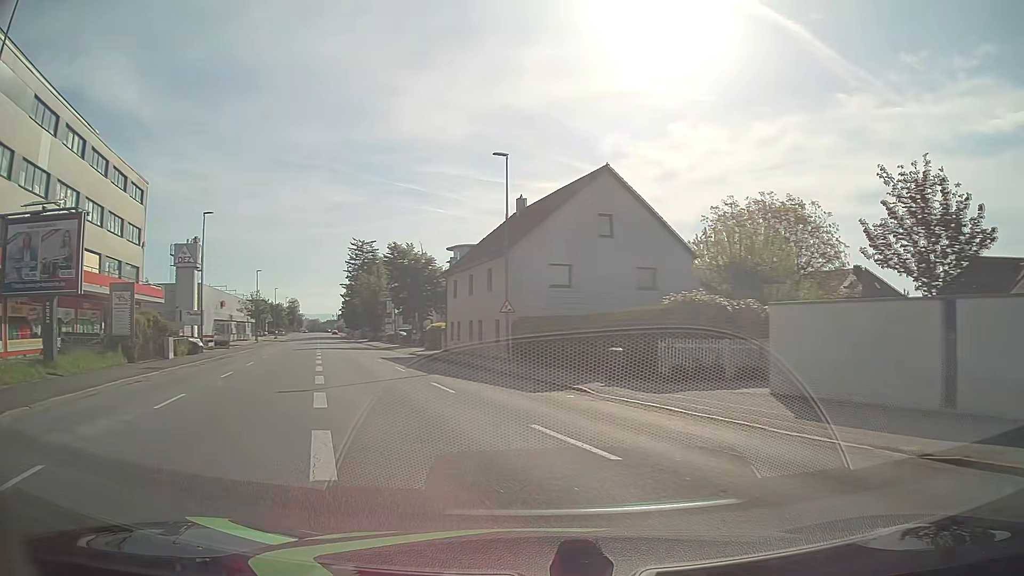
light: Day
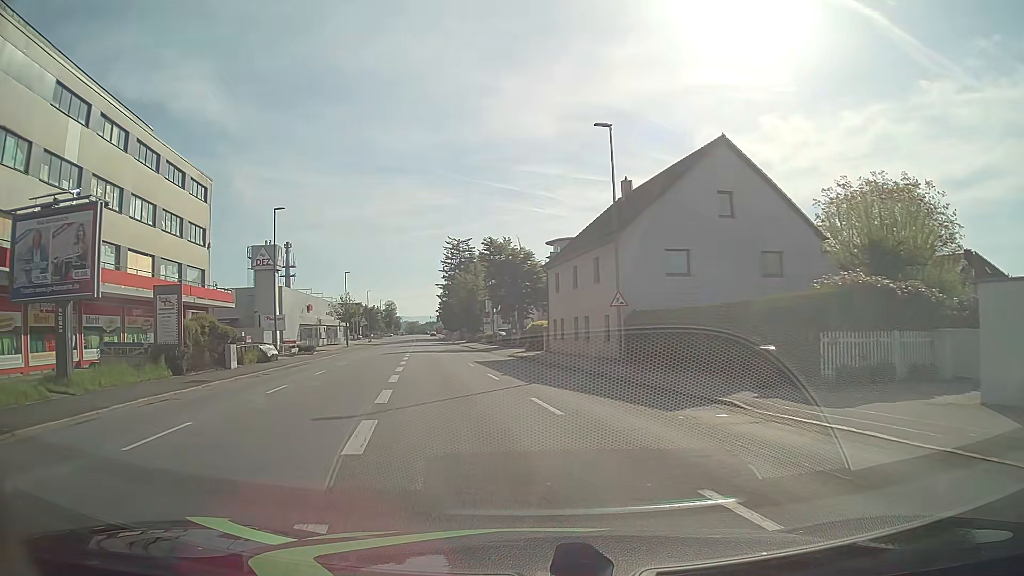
(-0.3, +4.7) m; -8°
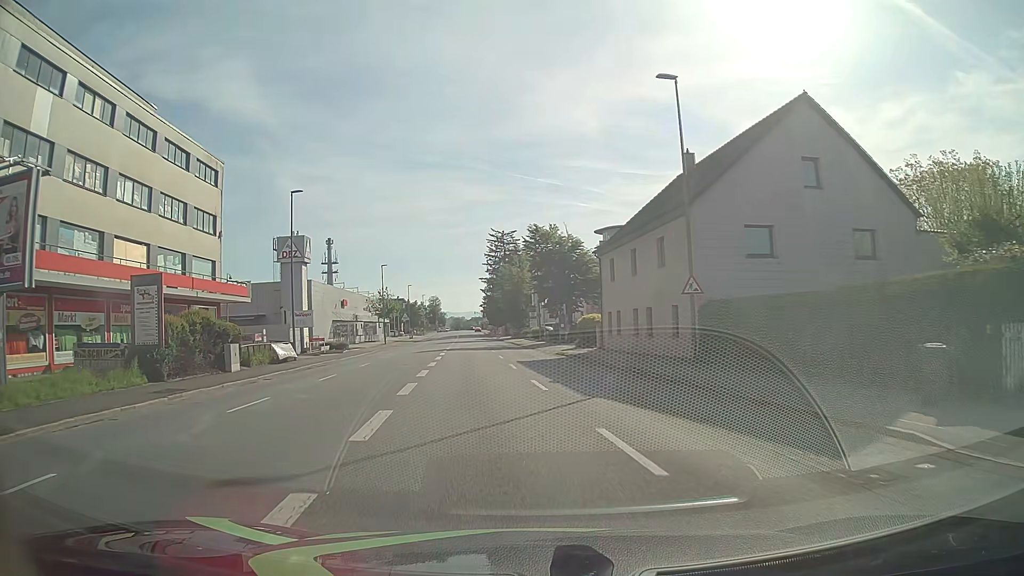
(-0.2, +5.3) m; -4°
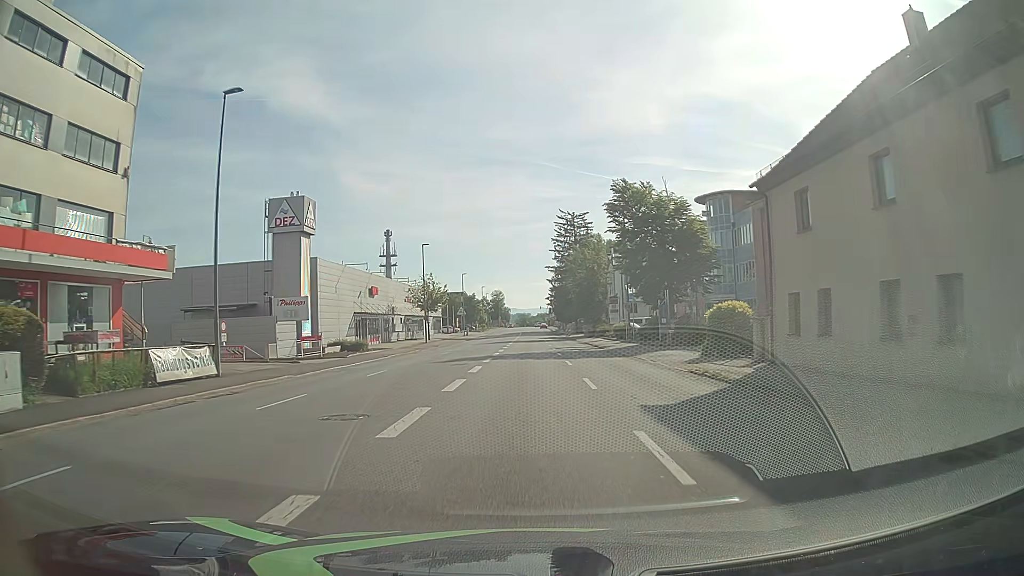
(-1.2, +18.6) m; -5°
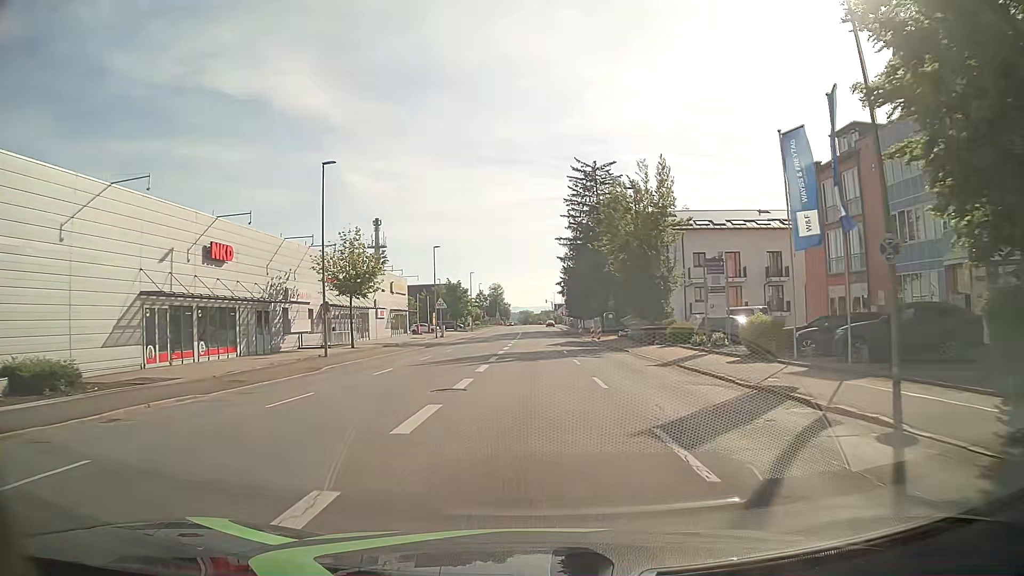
(-0.3, +36.2) m; 0°
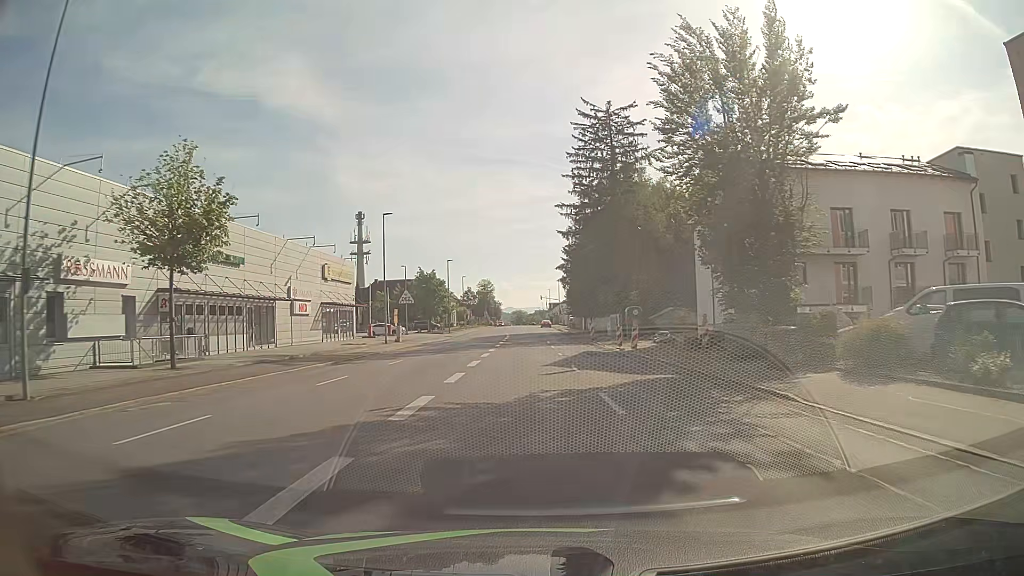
(+0.2, +22.9) m; +1°
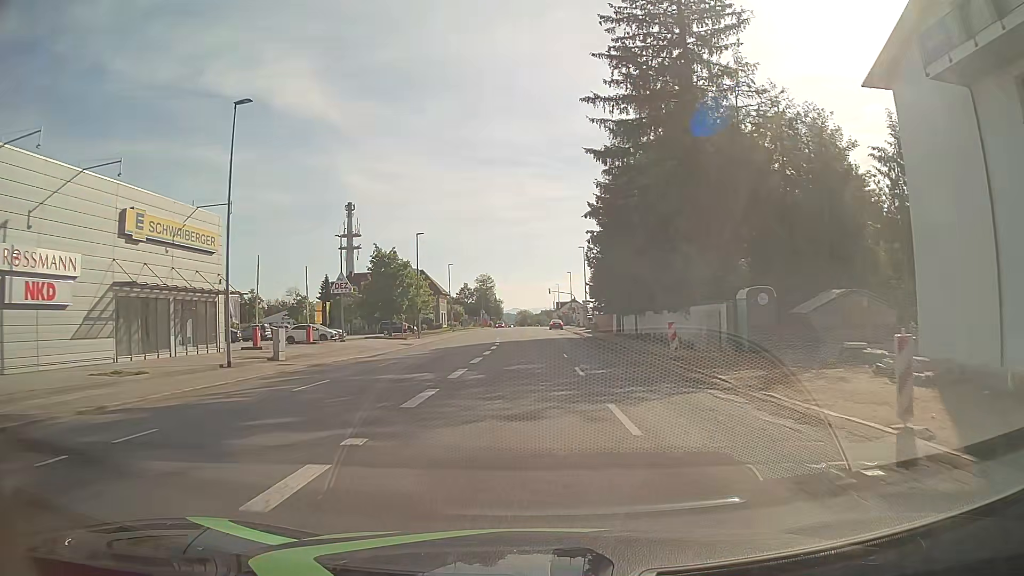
(0.0, +28.7) m; 0°
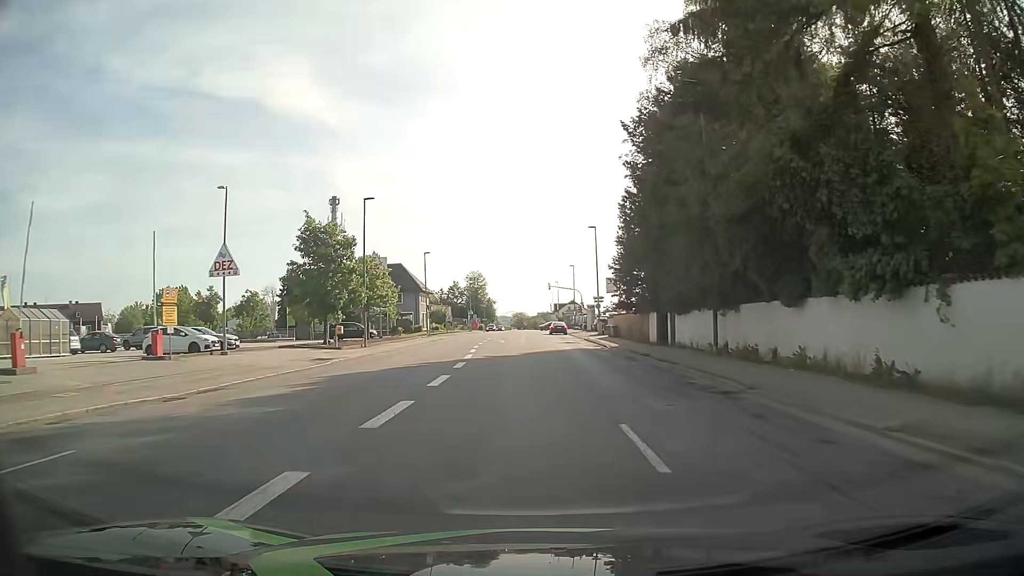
(0.0, +19.9) m; 0°
(0, +10) (0, +20) (0, +30) (0, +40) (0, +50) (0, +60) (0, +70) (0, +80) (0, +90) (-1, +100) m
